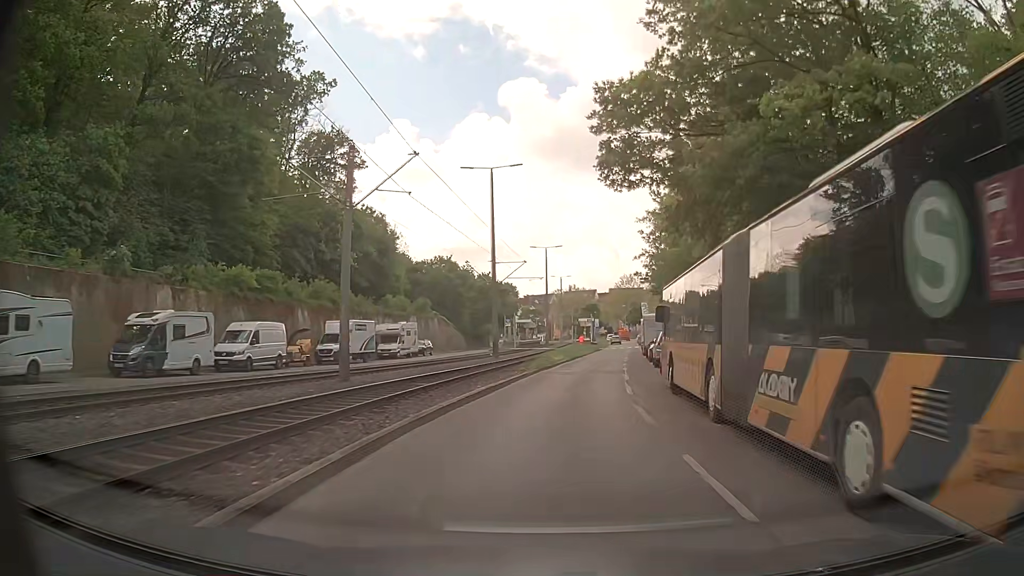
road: secondary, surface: asphalt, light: Day
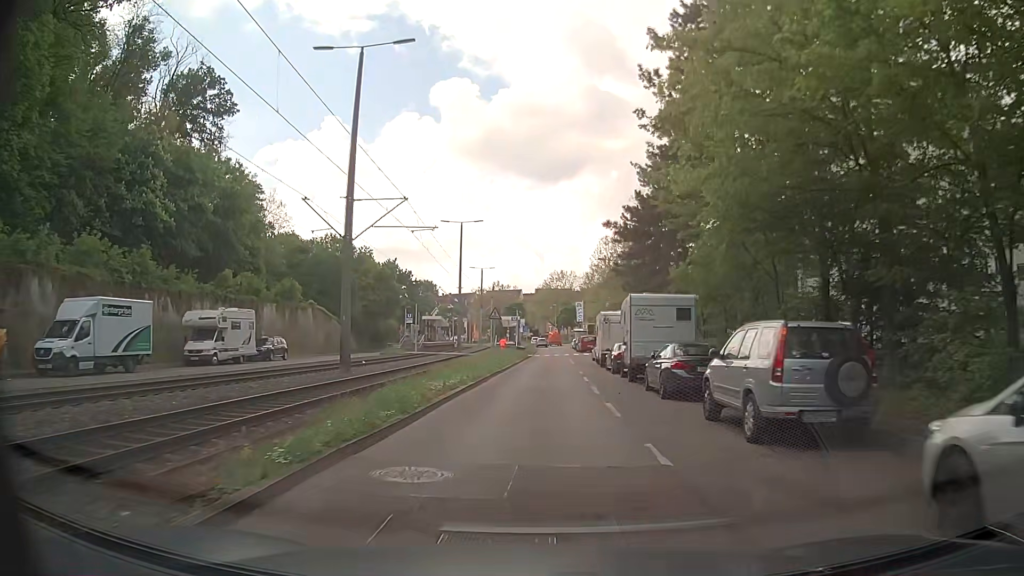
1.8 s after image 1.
(+1.4, +22.6) m; +5°
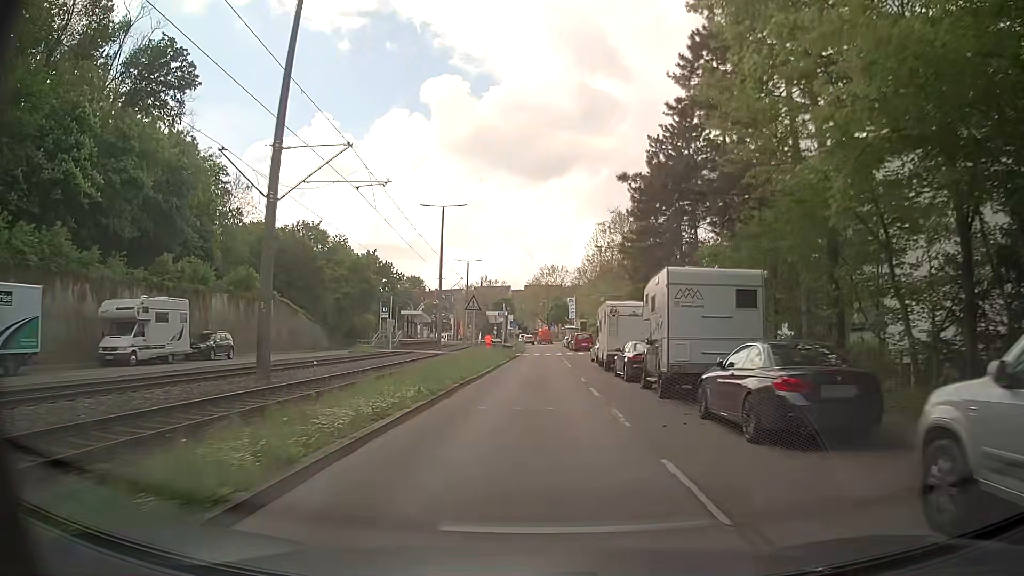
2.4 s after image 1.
(+0.2, +7.5) m; +2°
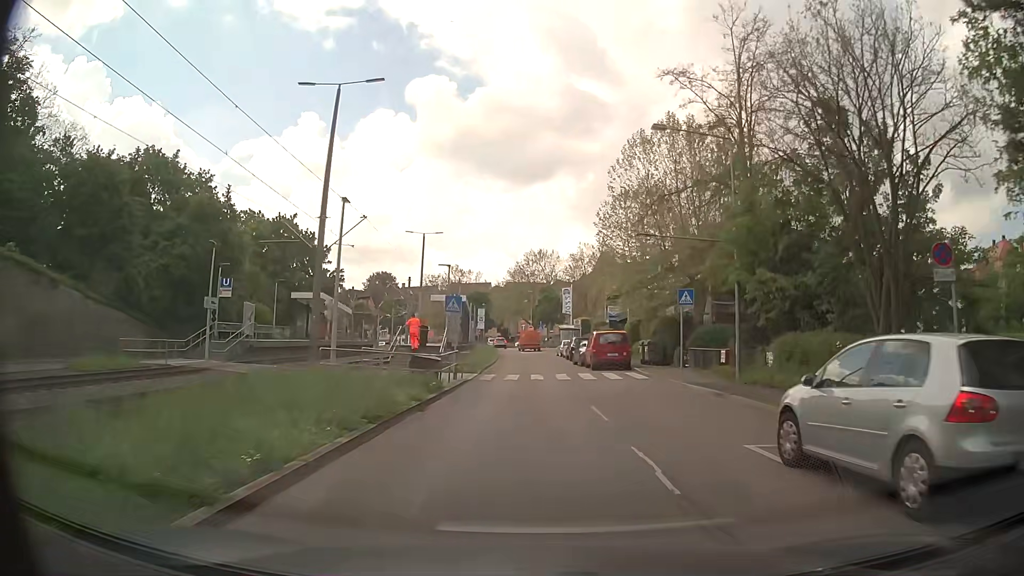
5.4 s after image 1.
(+0.5, +34.1) m; +2°
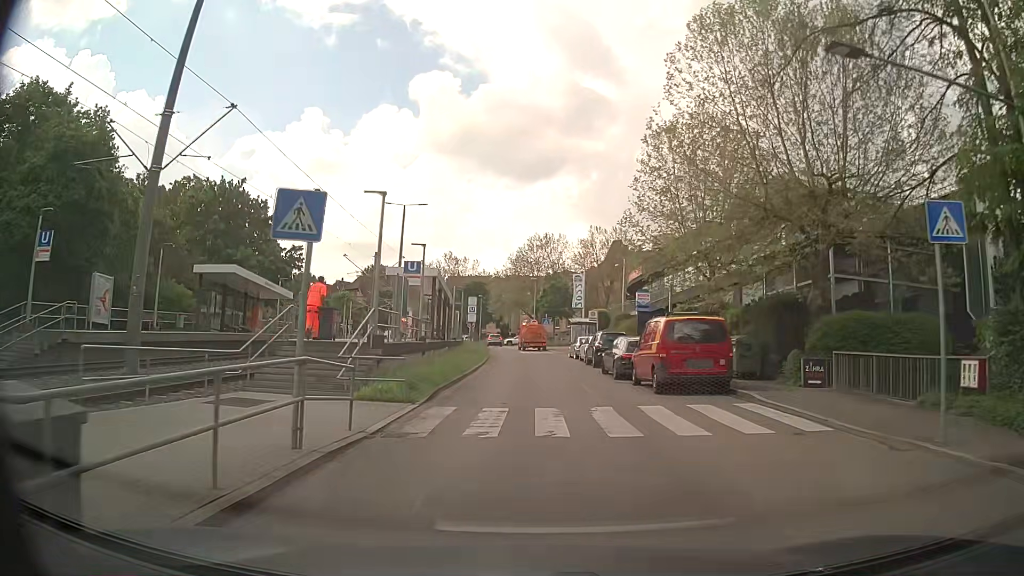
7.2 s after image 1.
(-0.2, +16.0) m; -1°
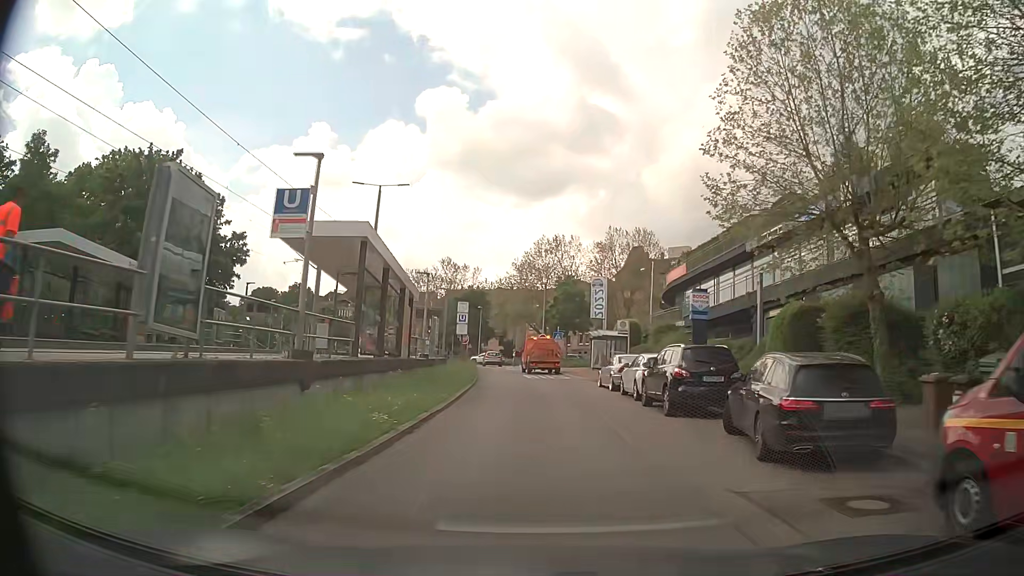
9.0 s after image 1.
(-0.2, +15.5) m; -2°
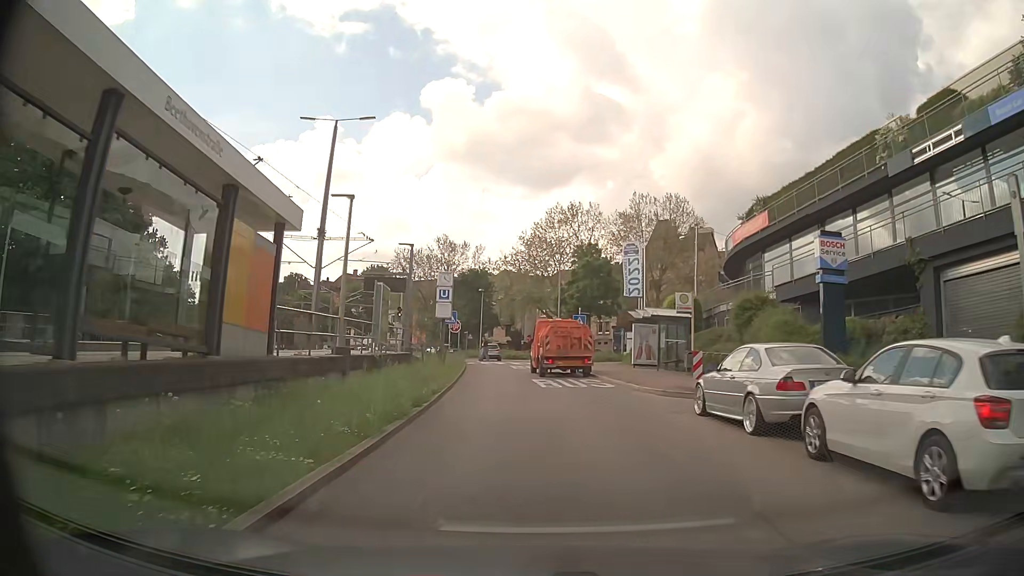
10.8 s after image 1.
(+0.2, +15.4) m; 0°
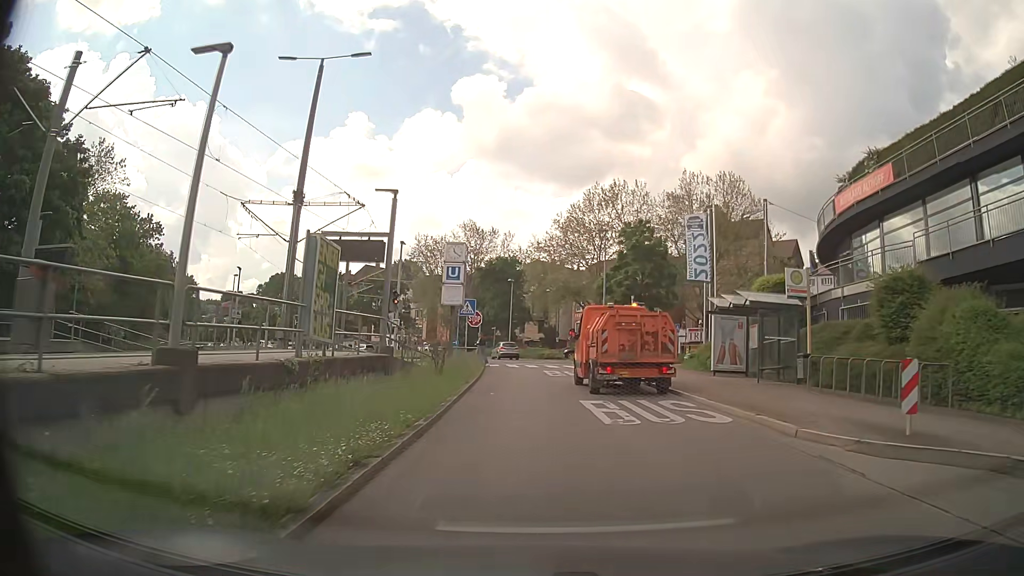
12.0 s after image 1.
(-0.3, +9.3) m; -3°
